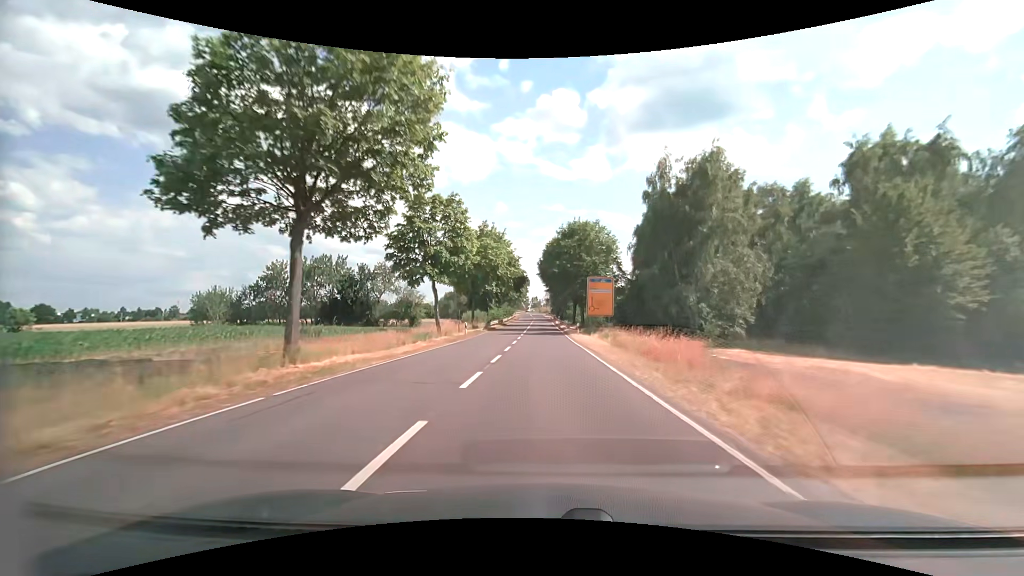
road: secondary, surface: asphalt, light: Day
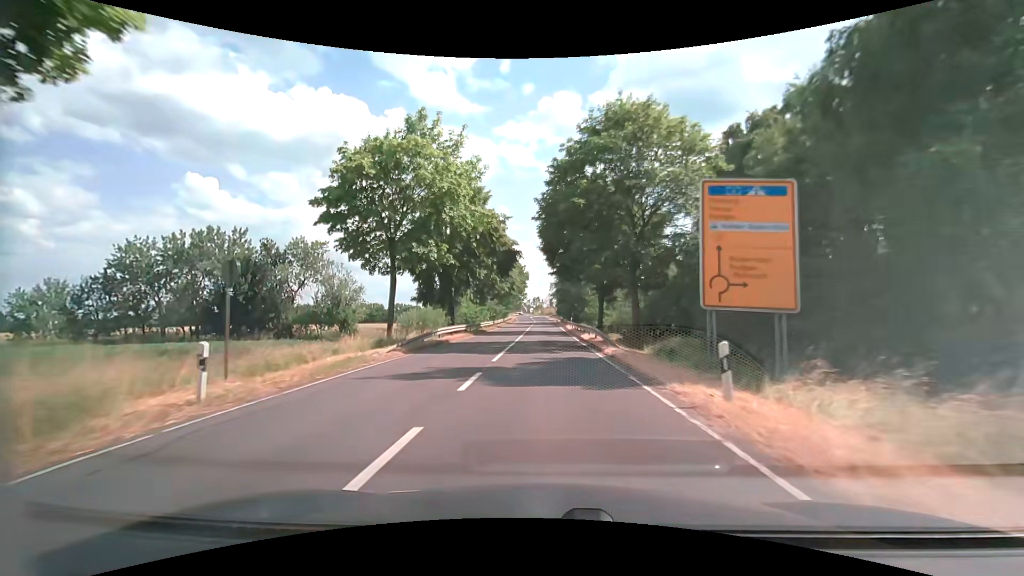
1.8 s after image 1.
(-0.2, +30.5) m; 0°
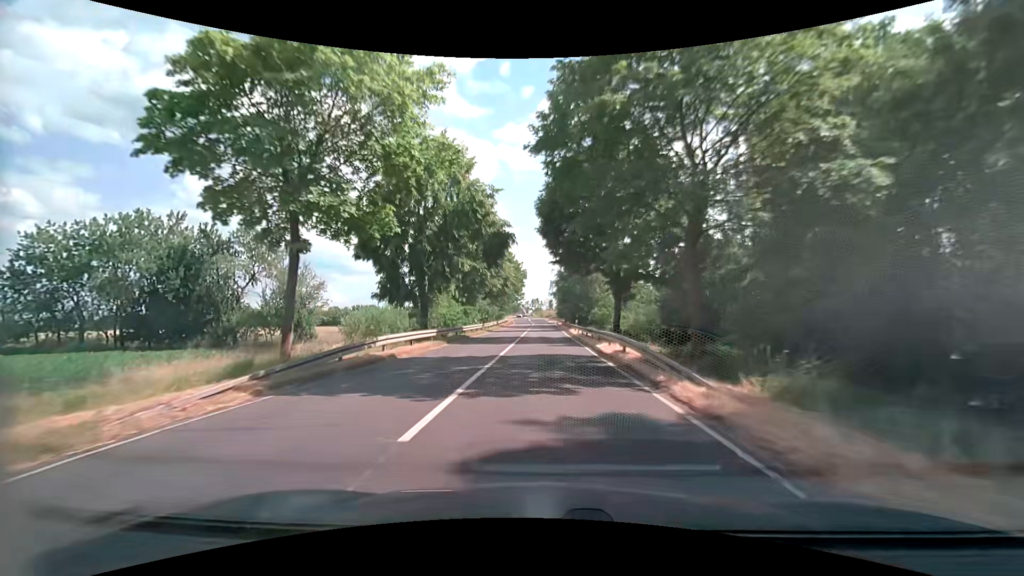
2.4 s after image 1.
(0.0, +9.9) m; -1°
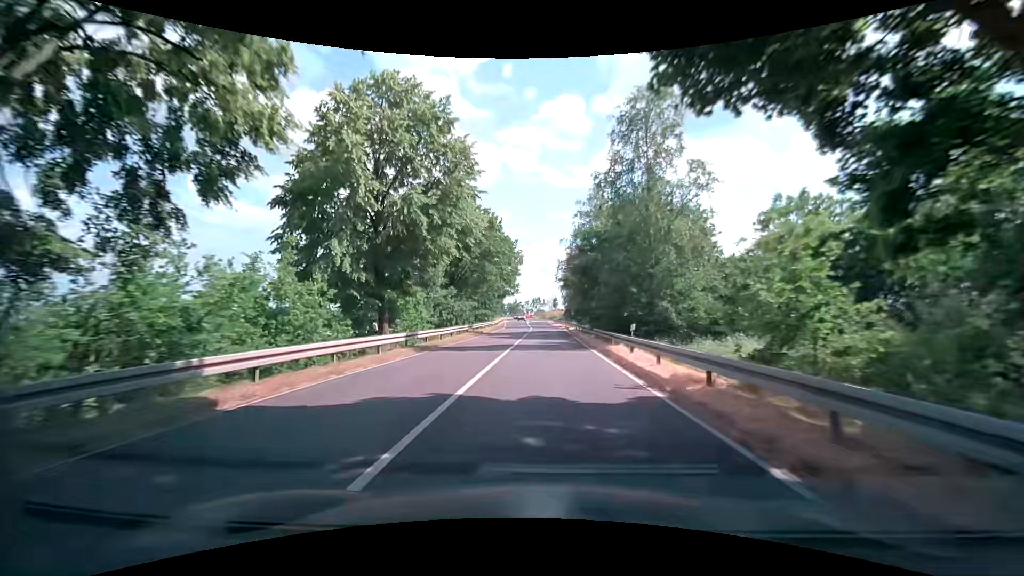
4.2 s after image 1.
(+0.2, +28.3) m; 0°
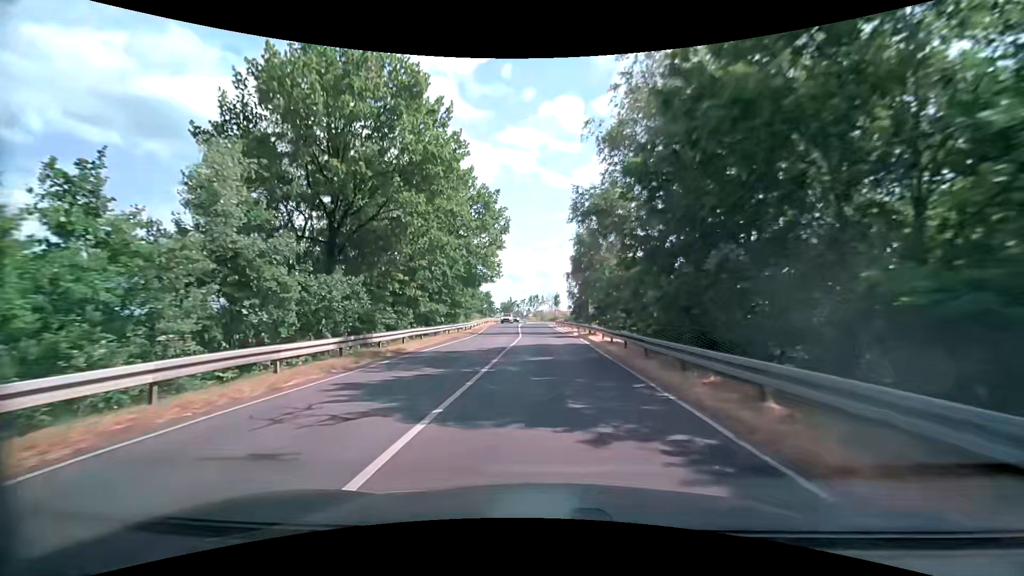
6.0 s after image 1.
(+0.1, +26.1) m; +1°
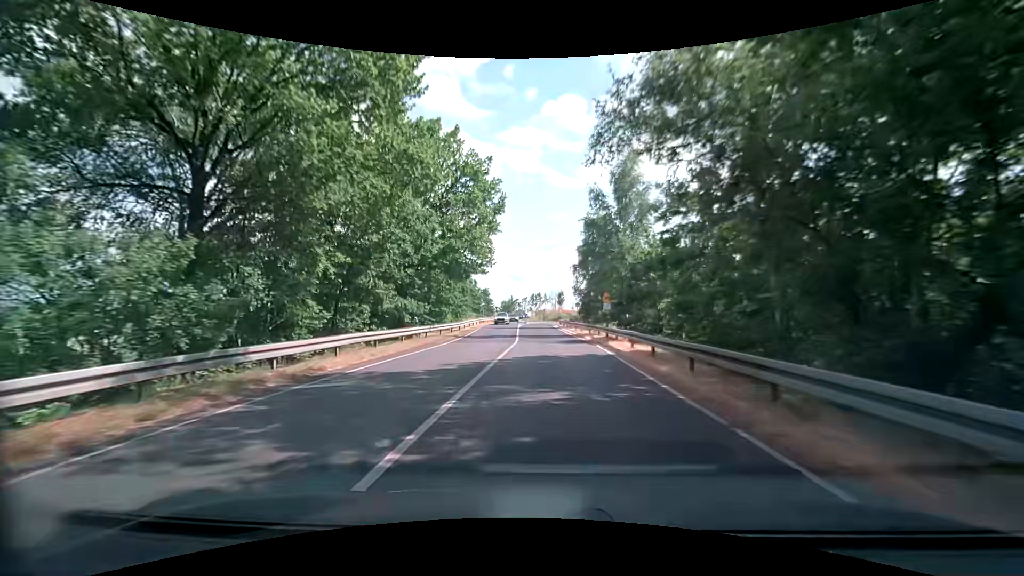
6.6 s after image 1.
(-0.1, +8.1) m; -2°
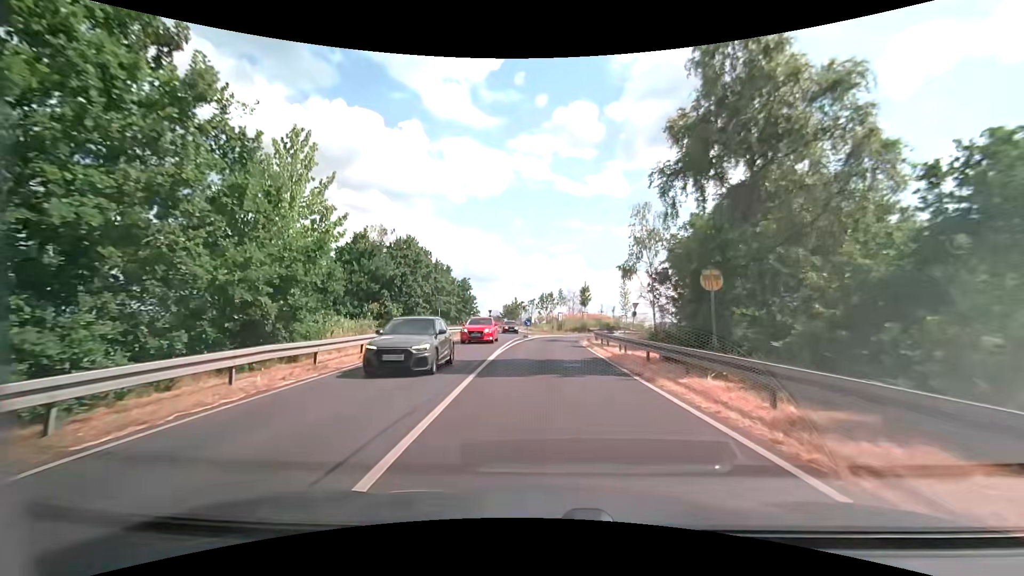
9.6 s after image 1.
(+0.3, +34.9) m; +1°
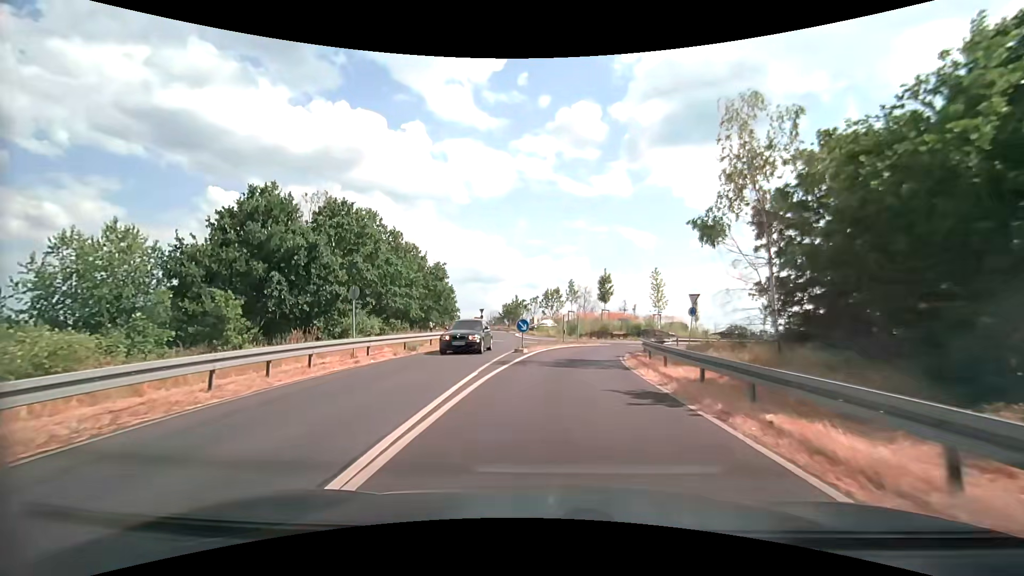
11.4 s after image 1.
(-0.4, +16.3) m; -2°
